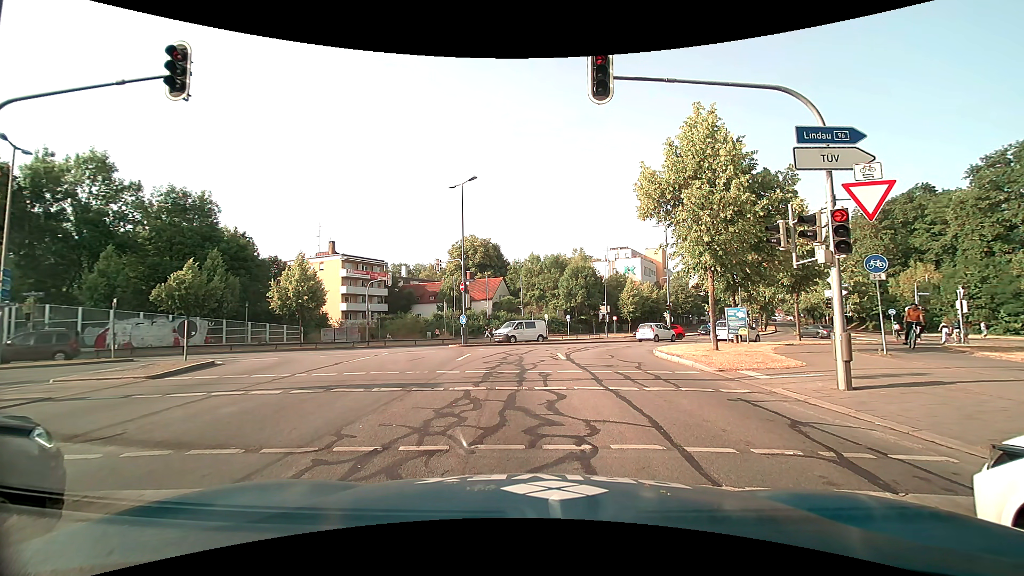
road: secondary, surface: asphalt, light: Day
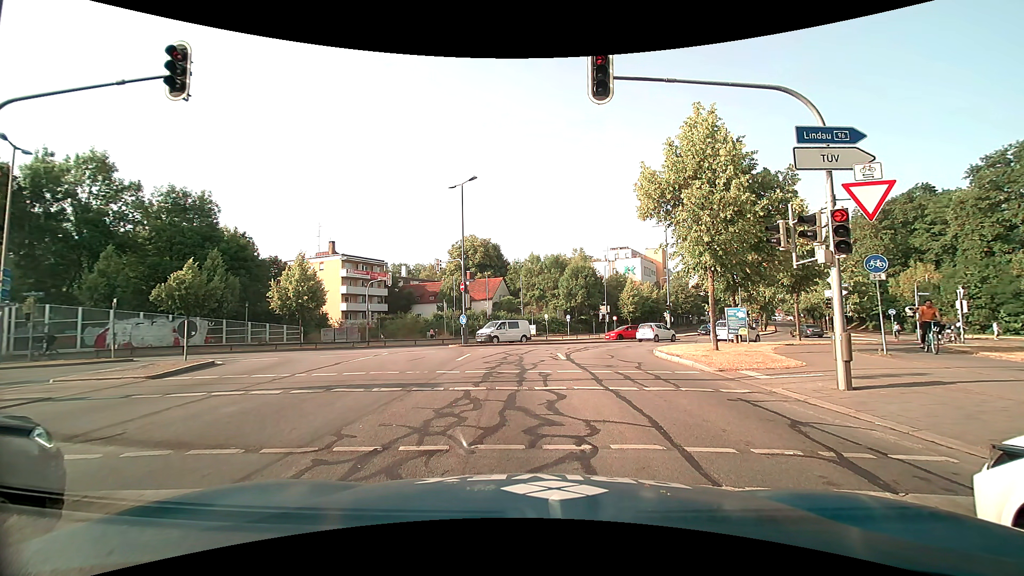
(0.0, 0.0) m; 0°
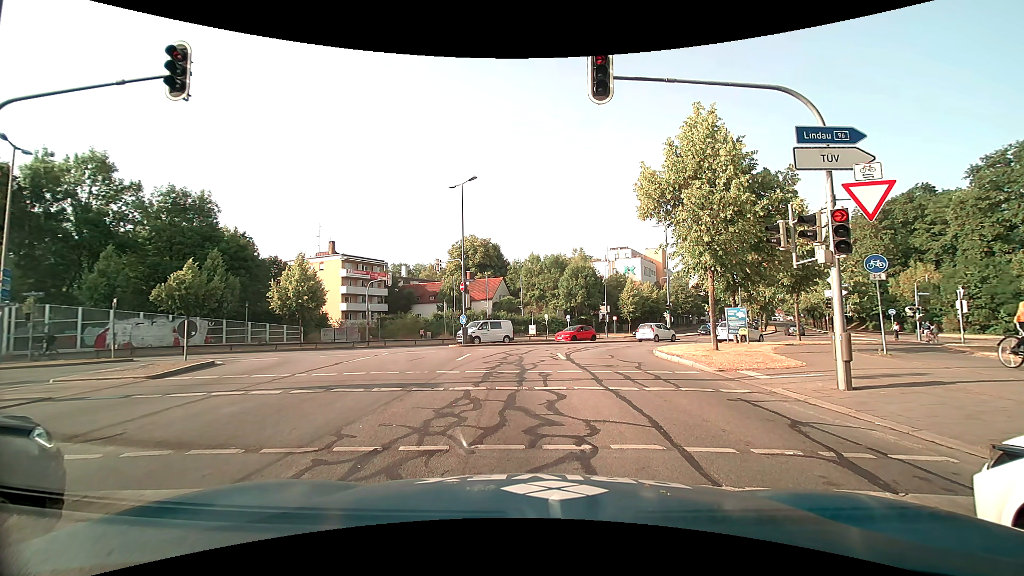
(0.0, 0.0) m; 0°
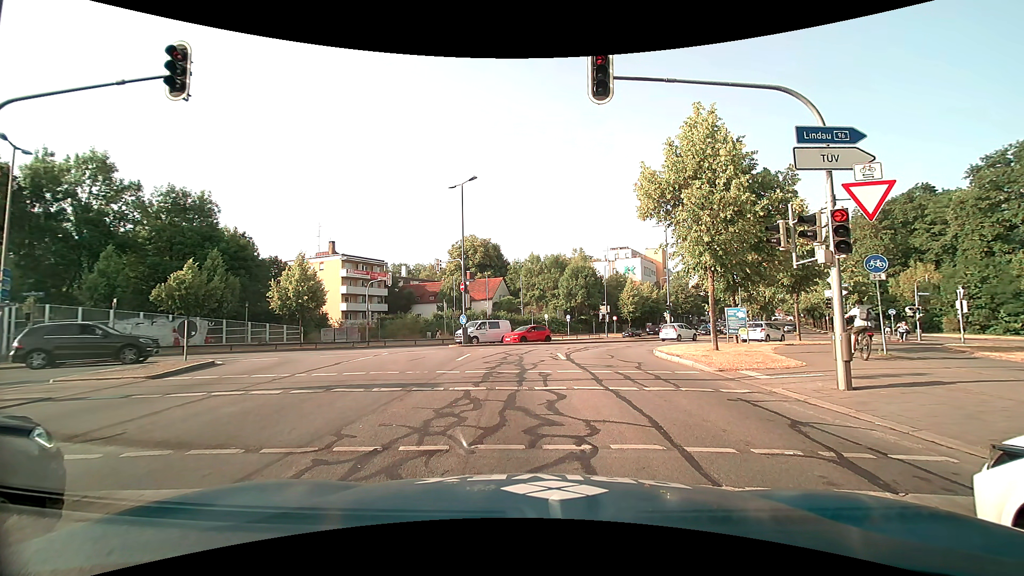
(0.0, 0.0) m; 0°
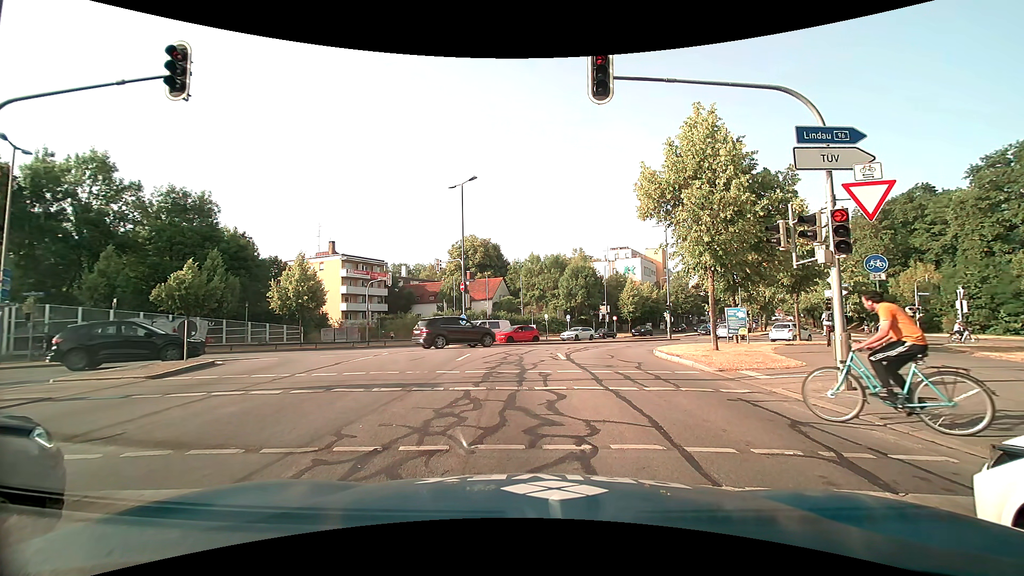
(0.0, 0.0) m; 0°
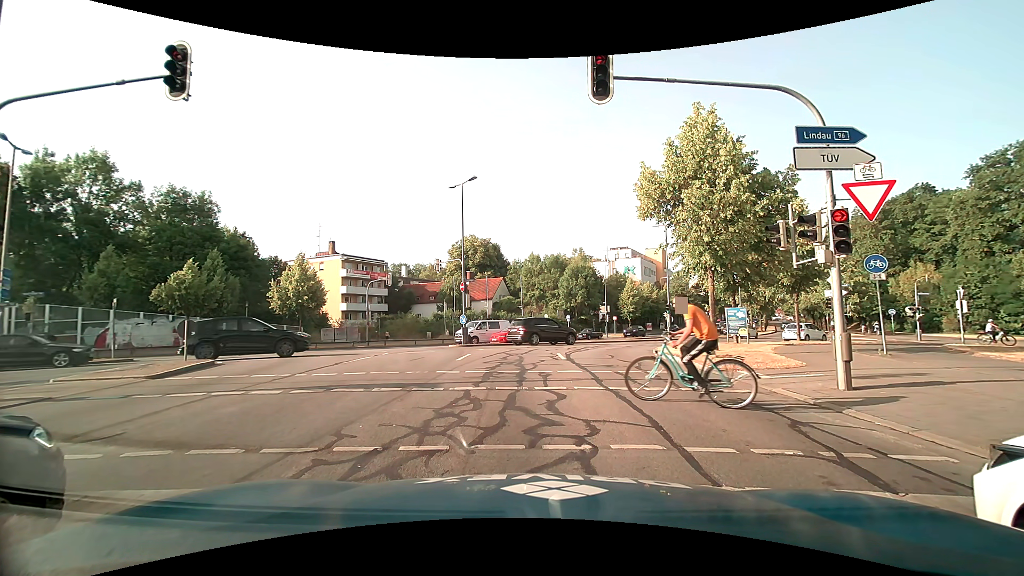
(0.0, 0.0) m; 0°
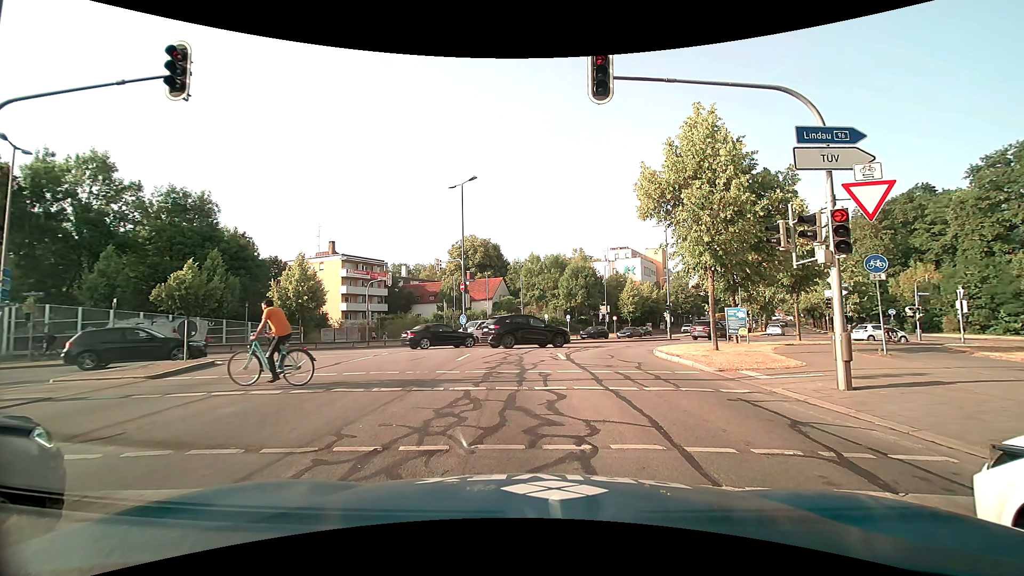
(0.0, 0.0) m; 0°
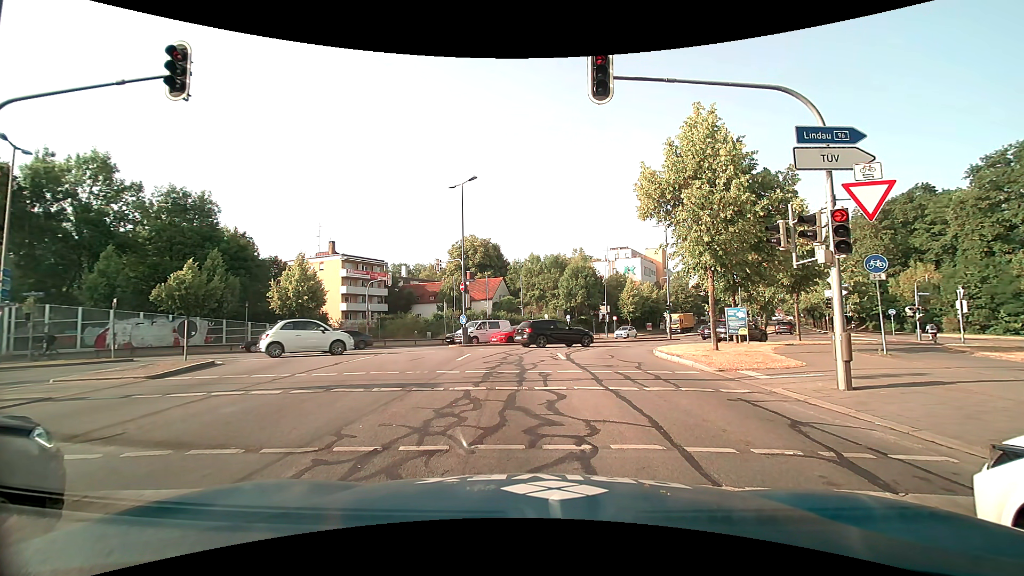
(0.0, 0.0) m; 0°
(-1, +10) (-2, +20) (0, +30) (+6, +37) (+13, +44) (+20, +52) (+26, +60) (+31, +68) (+36, +77) (+40, +86) m
